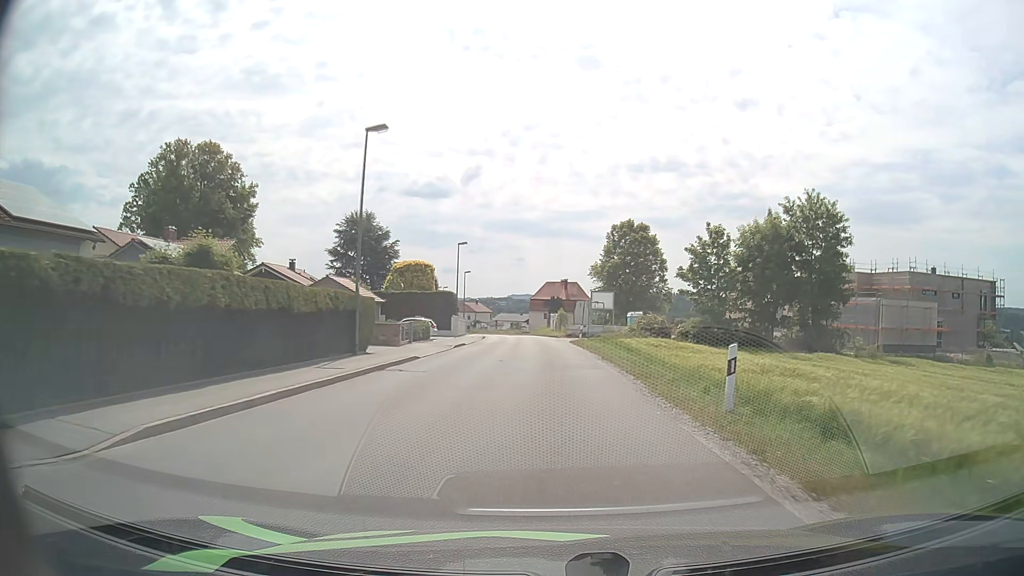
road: unclassified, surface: asphalt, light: Day
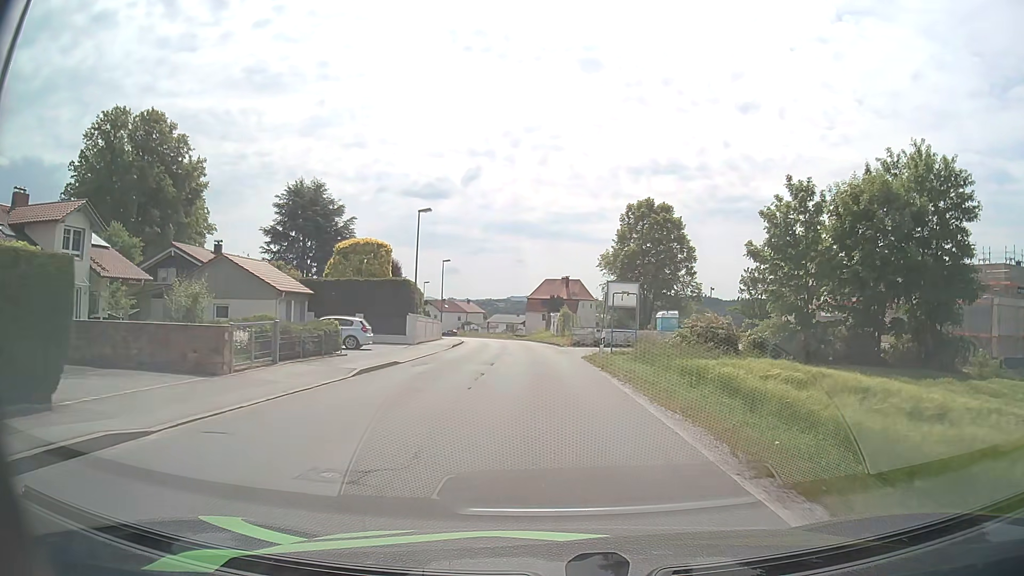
(0.0, +17.3) m; 0°
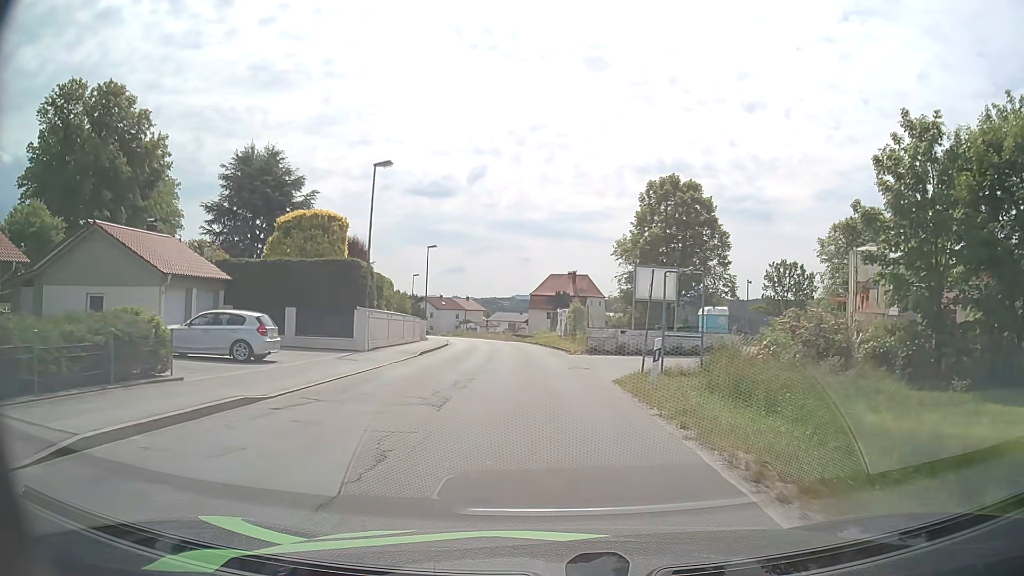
(-0.1, +11.4) m; -1°
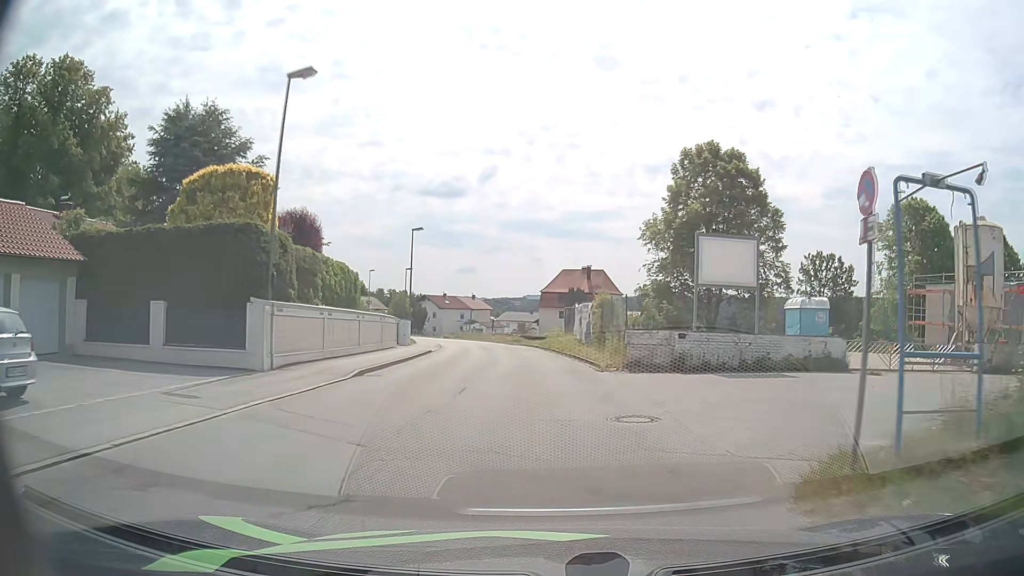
(-0.1, +11.1) m; -1°
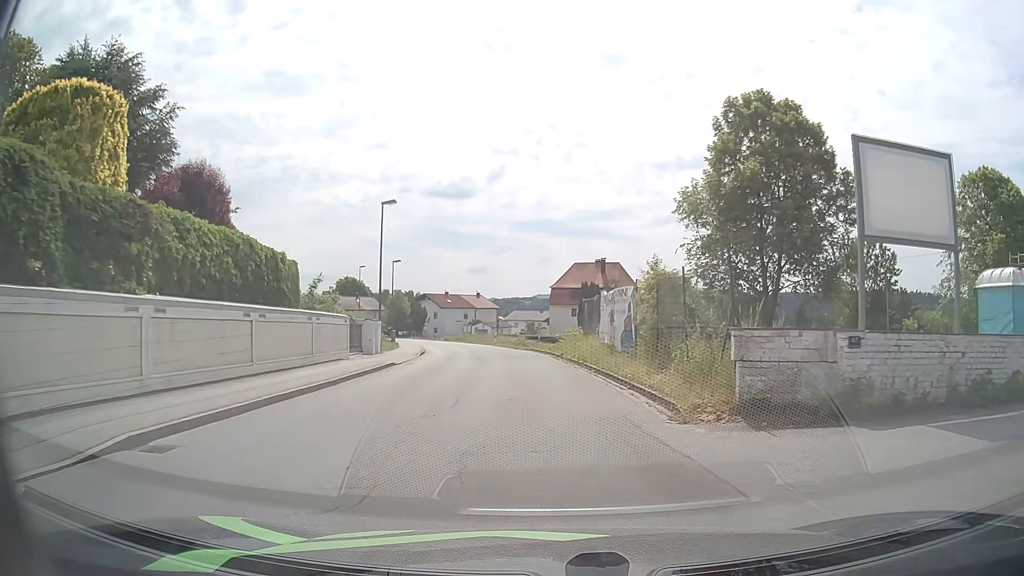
(0.0, +10.9) m; -1°
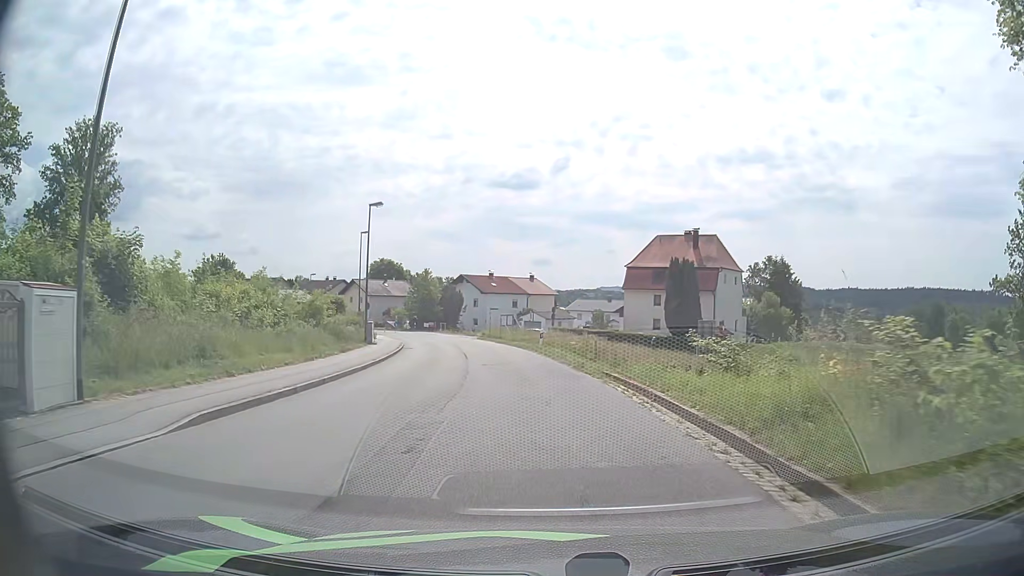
(-1.1, +27.4) m; -5°
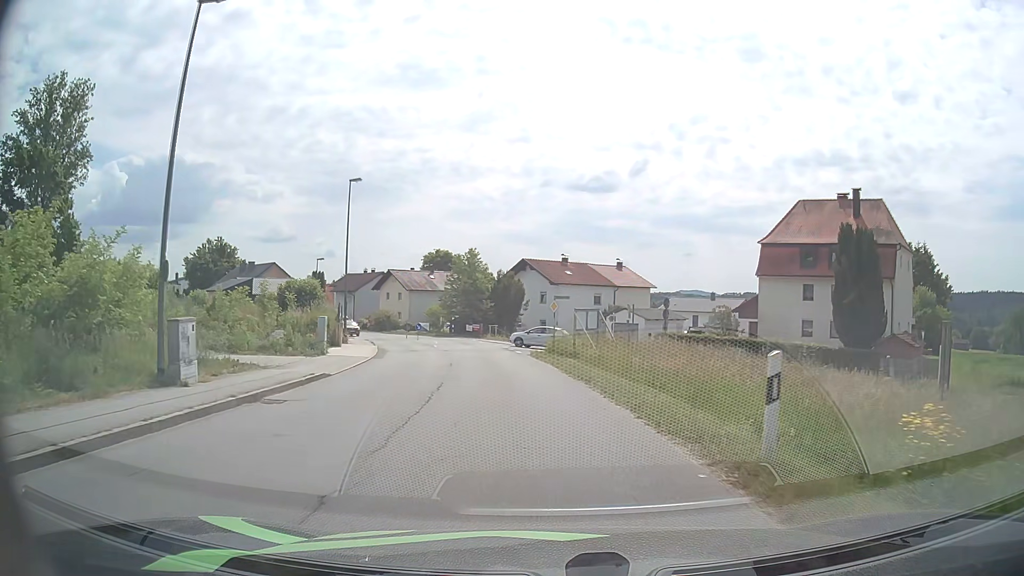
(-1.4, +26.6) m; -6°
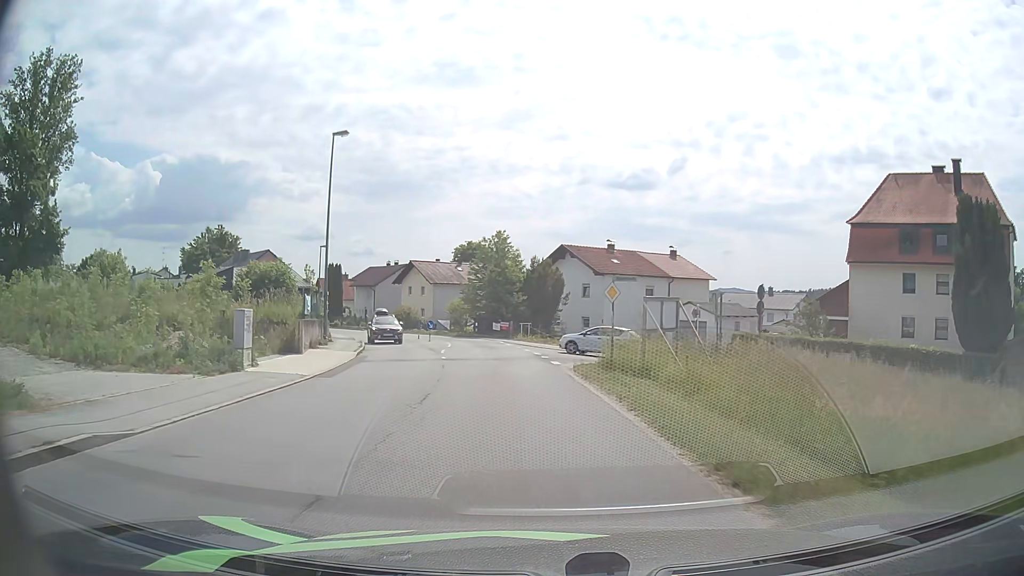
(-0.4, +10.7) m; -4°
(0, +10) (-1, +20) (-2, +30) (-4, +40) (-7, +49) (-12, +58) (-17, +66) (-23, +74) (-29, +83) (-34, +91) m
